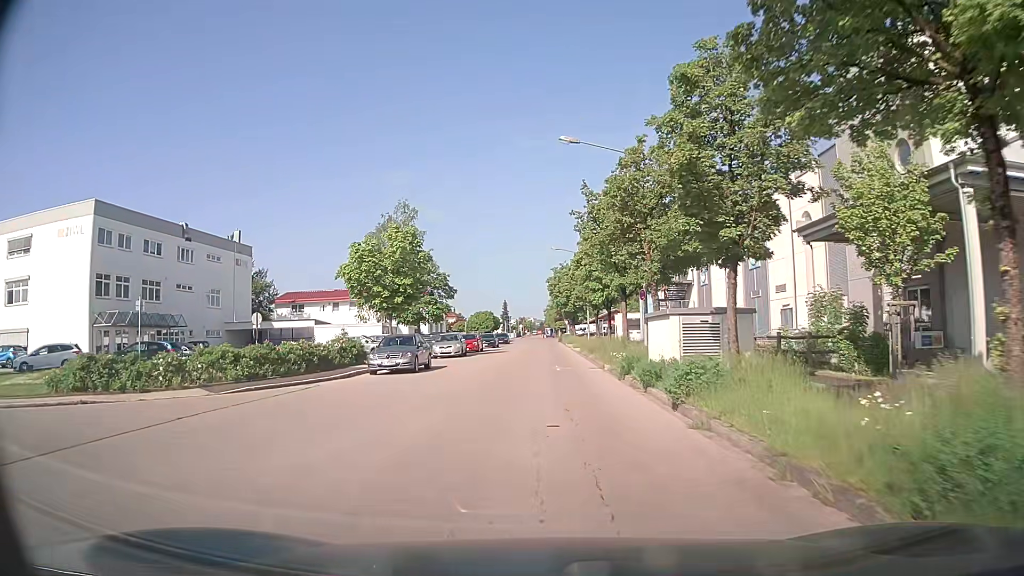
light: Day
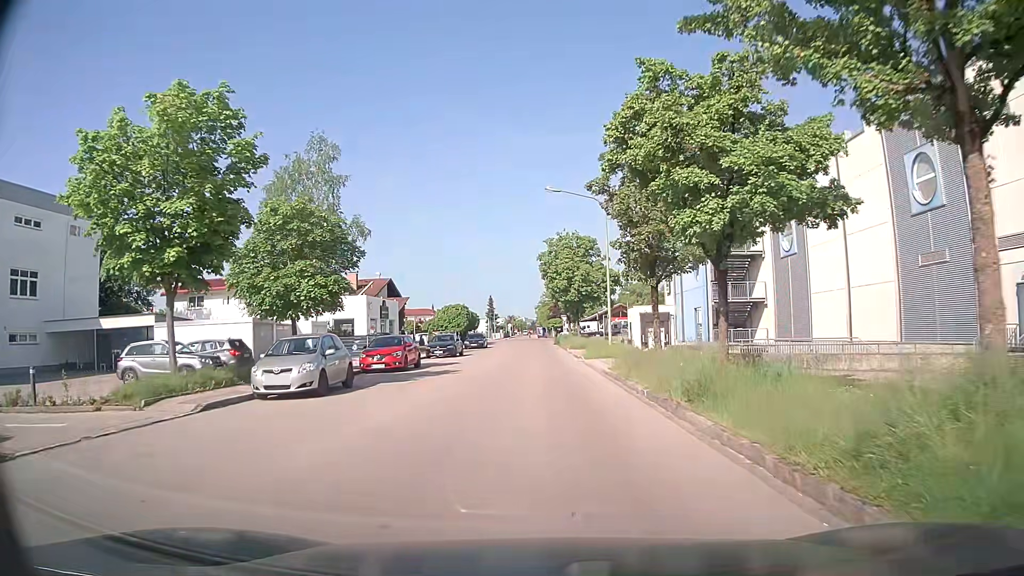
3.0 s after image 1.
(+0.1, +24.8) m; +2°
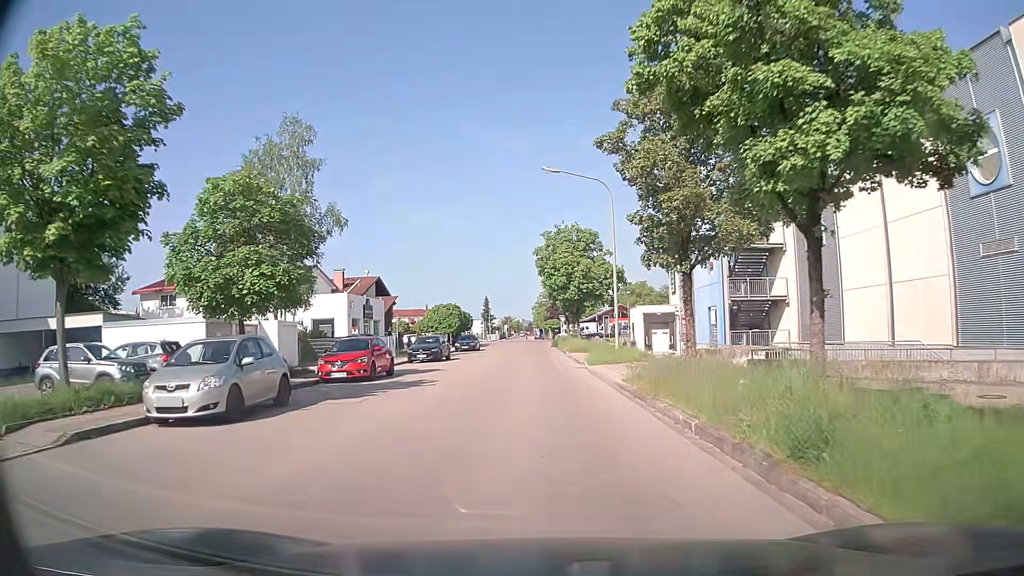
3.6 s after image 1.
(-0.1, +4.6) m; -1°
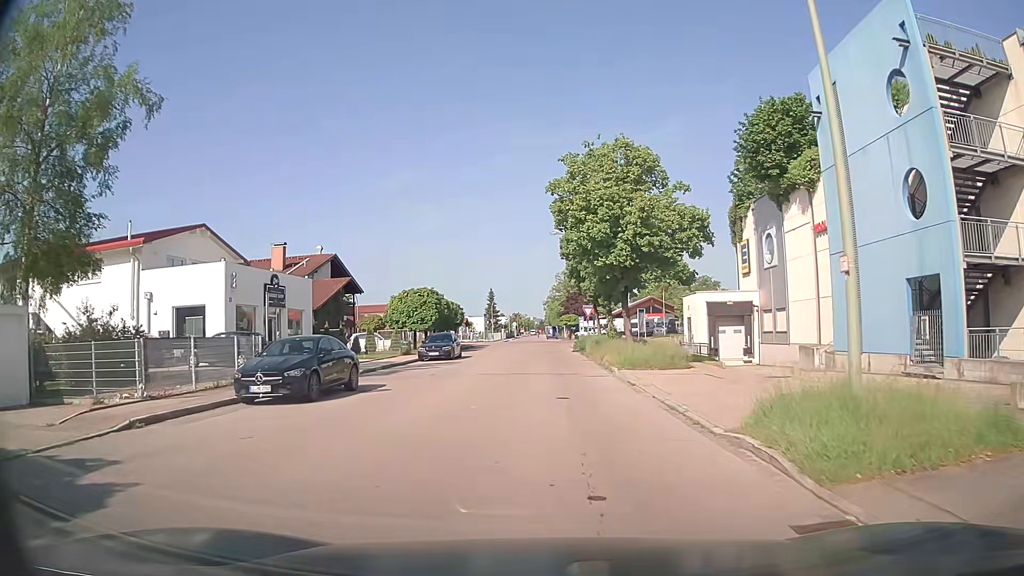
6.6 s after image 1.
(-0.2, +22.3) m; -1°
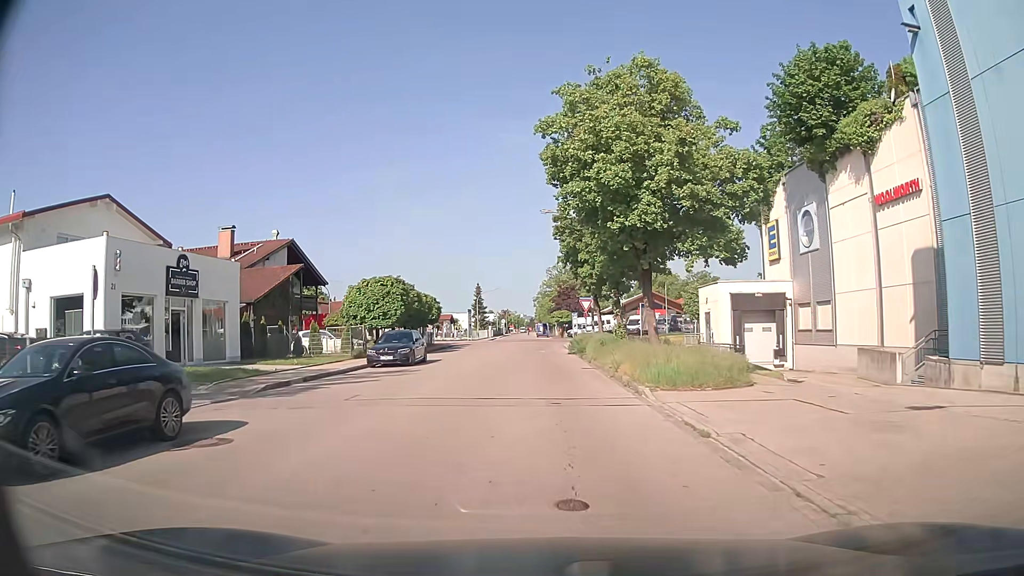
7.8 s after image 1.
(+0.1, +8.5) m; +1°
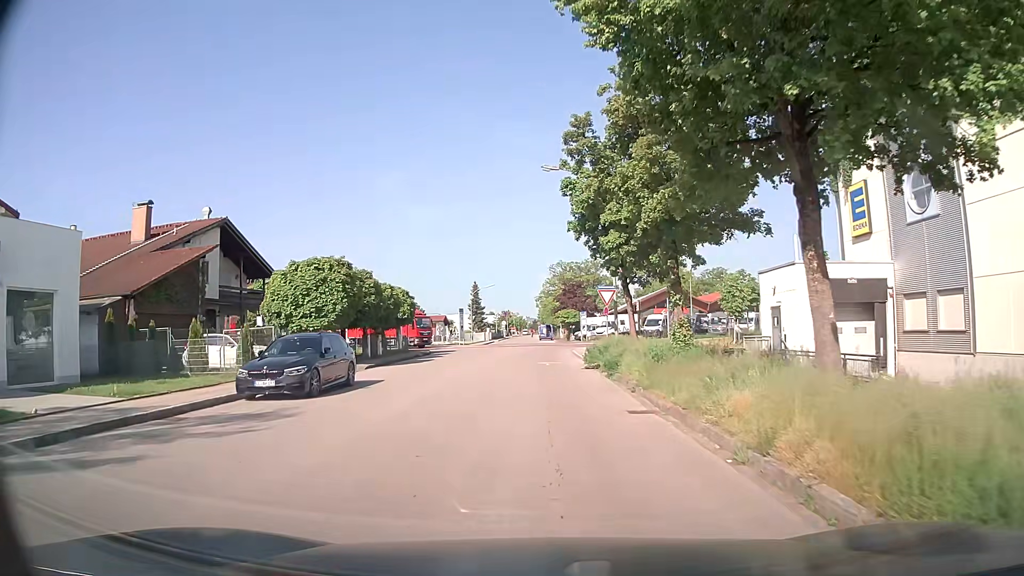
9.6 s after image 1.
(-0.1, +12.2) m; -1°
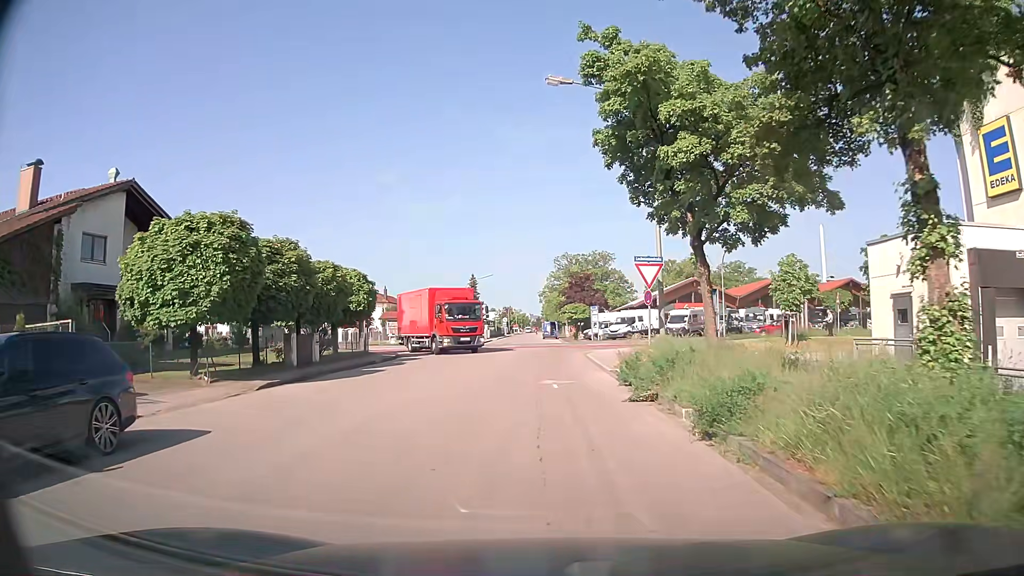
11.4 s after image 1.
(-0.1, +11.0) m; -1°
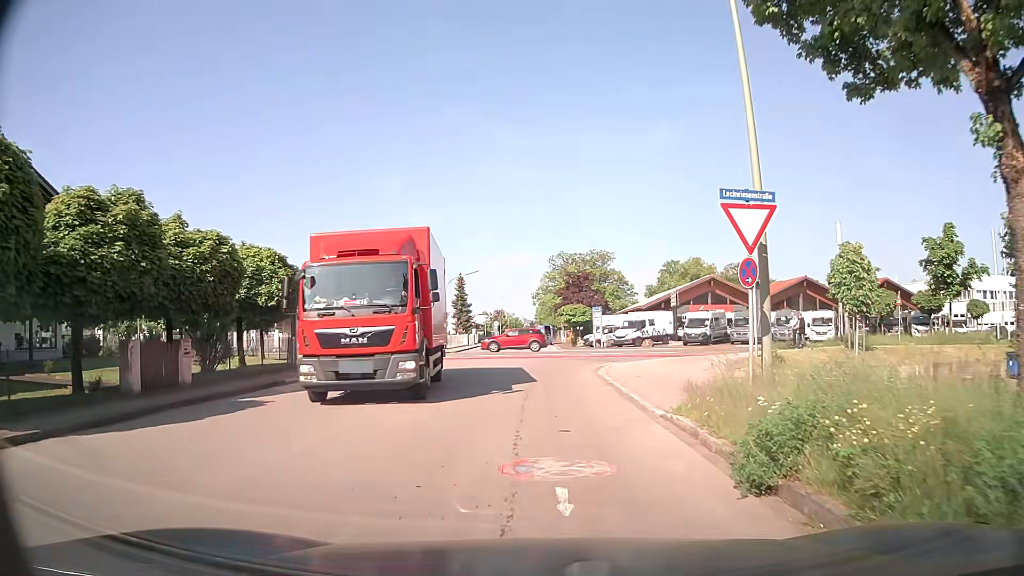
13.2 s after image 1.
(+0.1, +9.7) m; +1°
